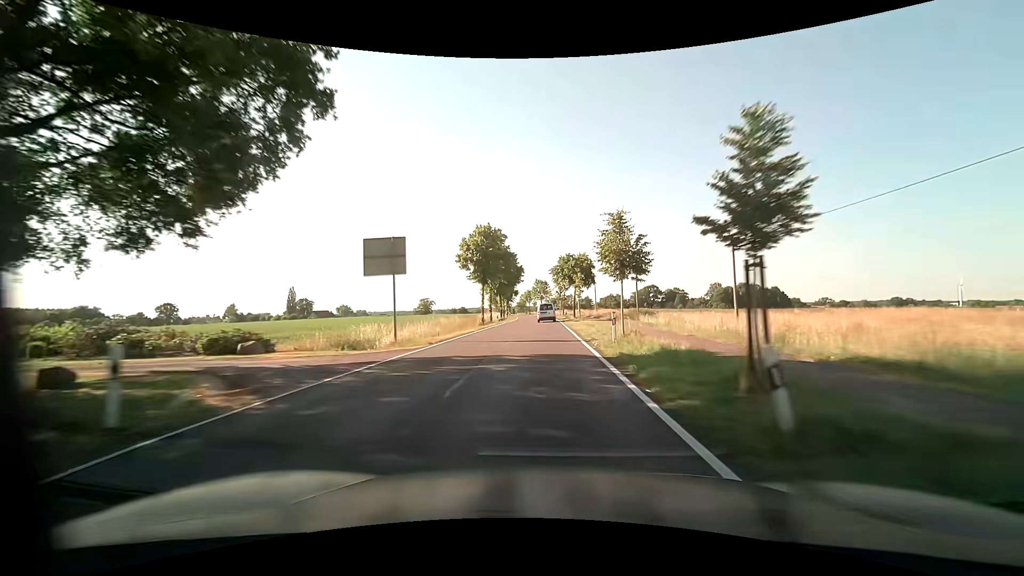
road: tertiary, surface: asphalt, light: Day
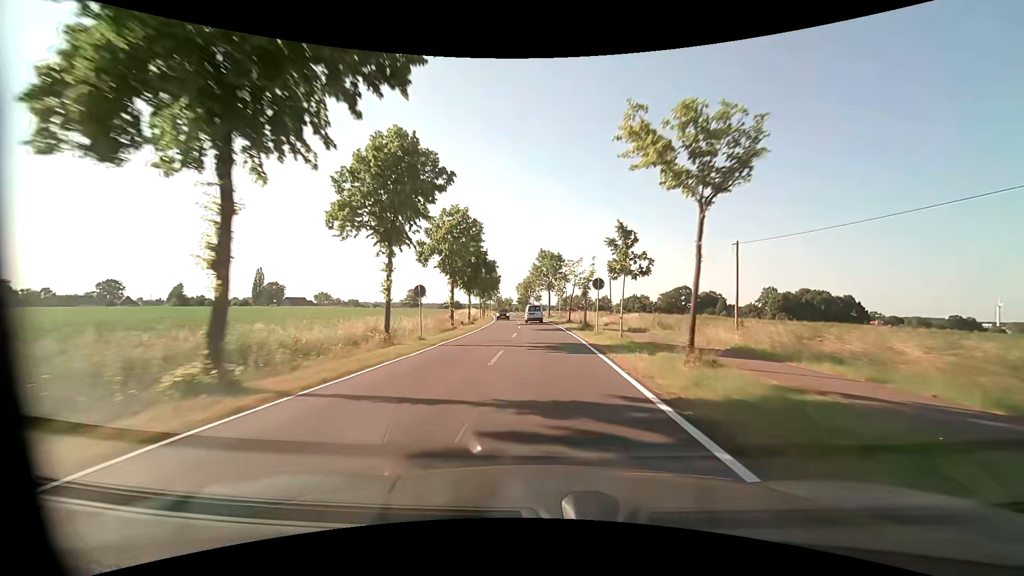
(-0.5, +65.6) m; -1°
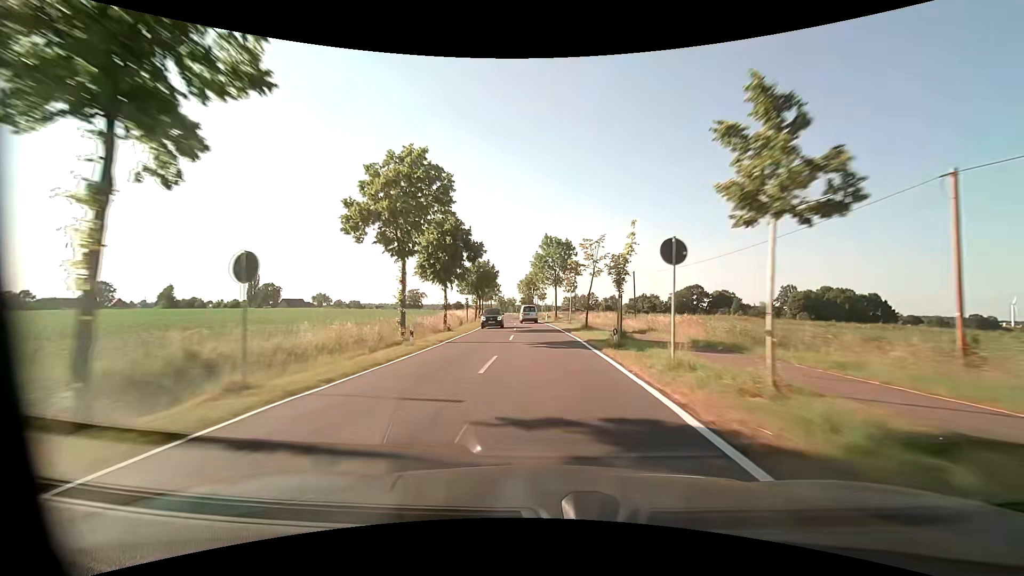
(-0.1, +13.8) m; -1°
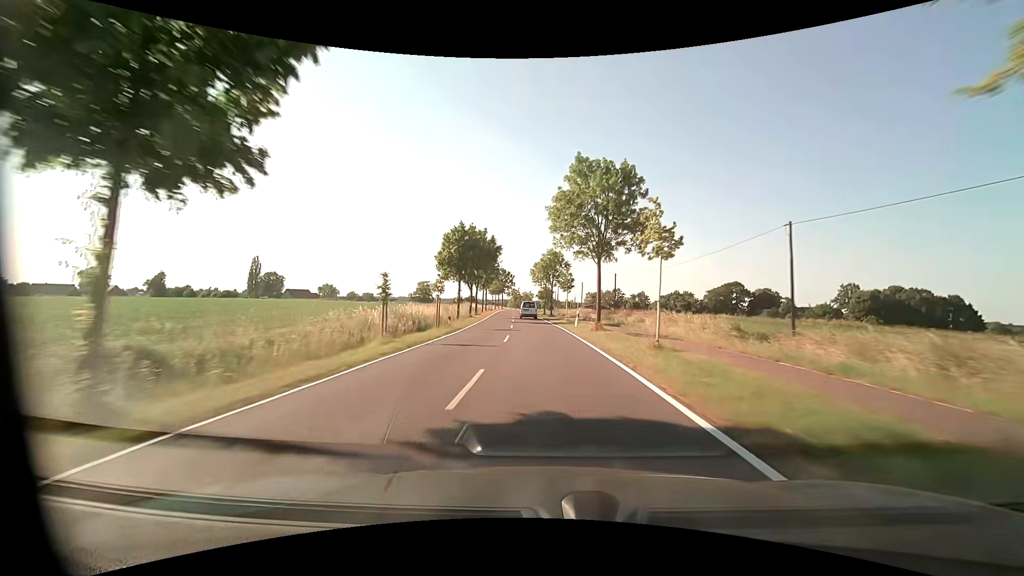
(-0.6, +28.3) m; -2°
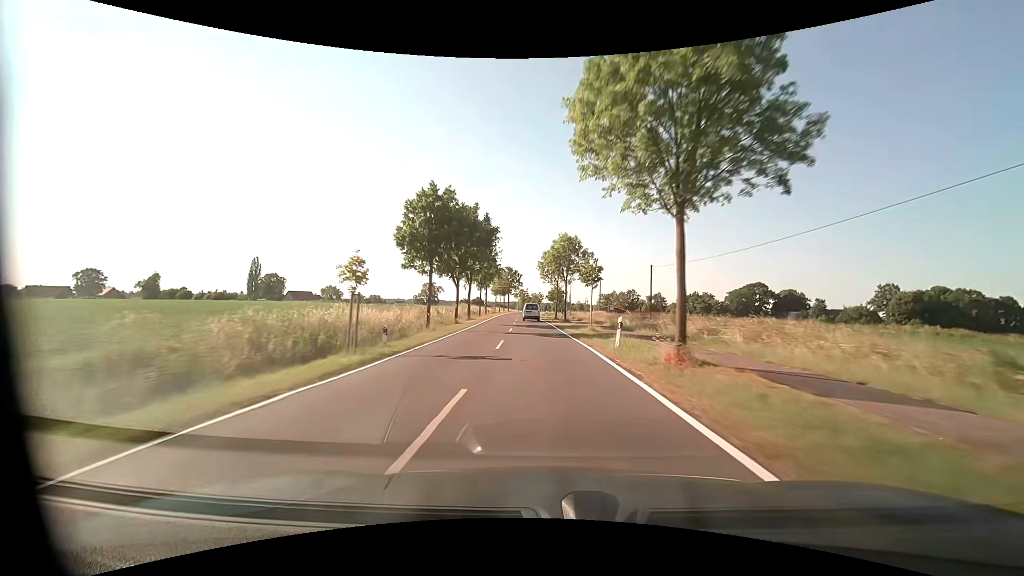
(-0.2, +14.4) m; -1°
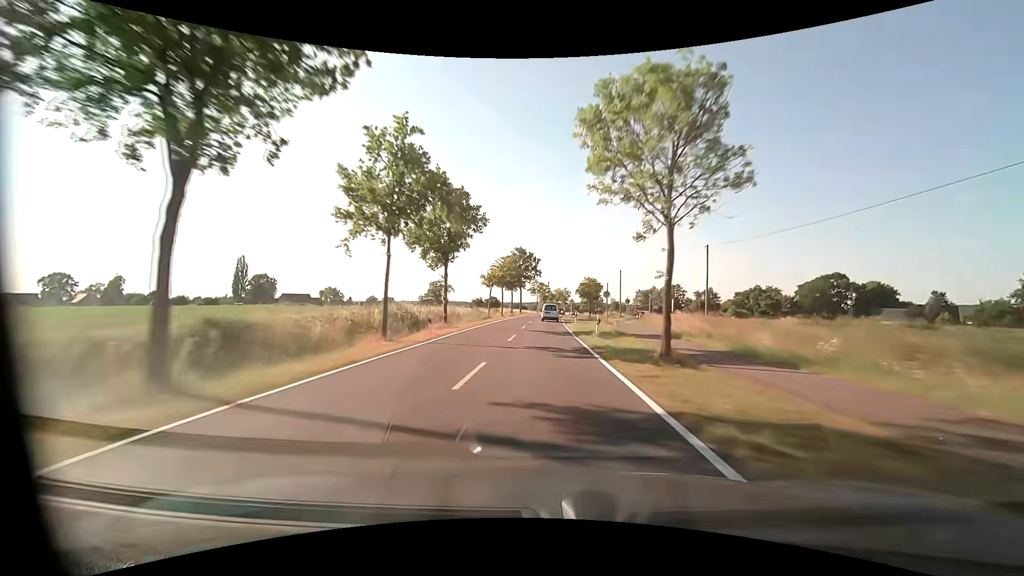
(-1.1, +44.4) m; -2°
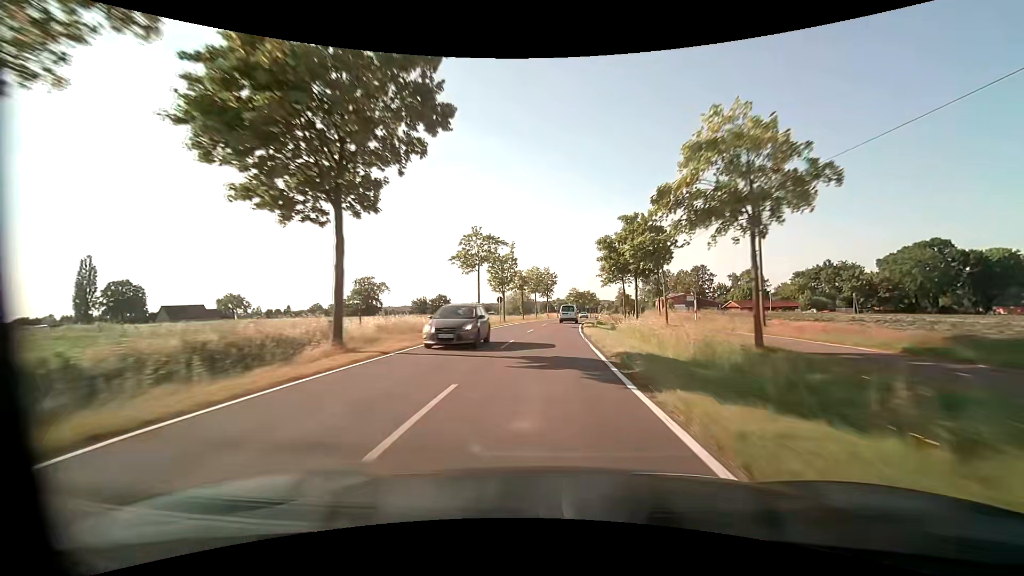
(+0.9, +75.8) m; +3°
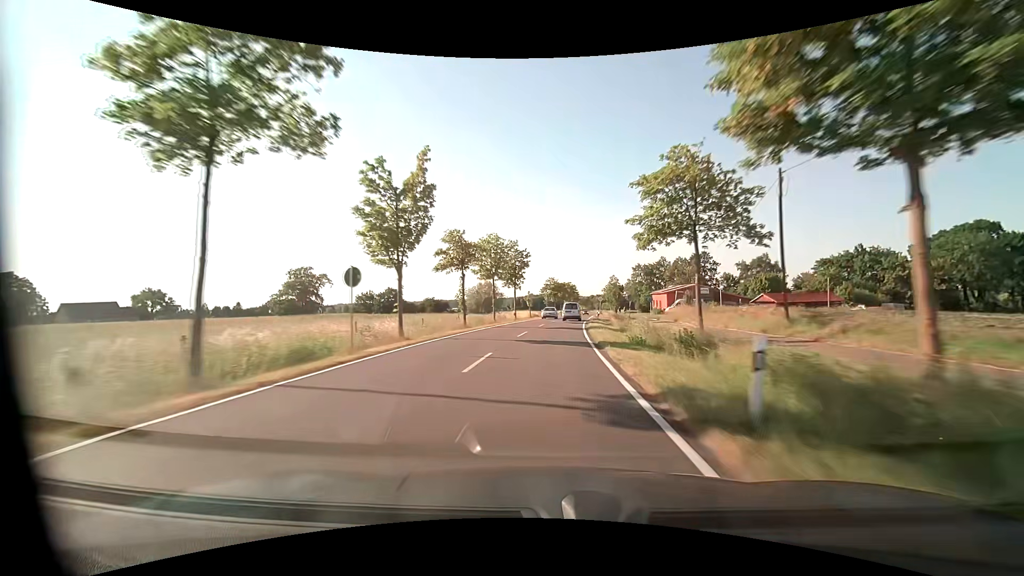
(+0.9, +30.5) m; +3°
(0, +10) (0, +20) (+1, +30) (+1, +40) (+2, +50) (+3, +60) (+4, +70) (+5, +80) (+6, +90) (+8, +100) m
